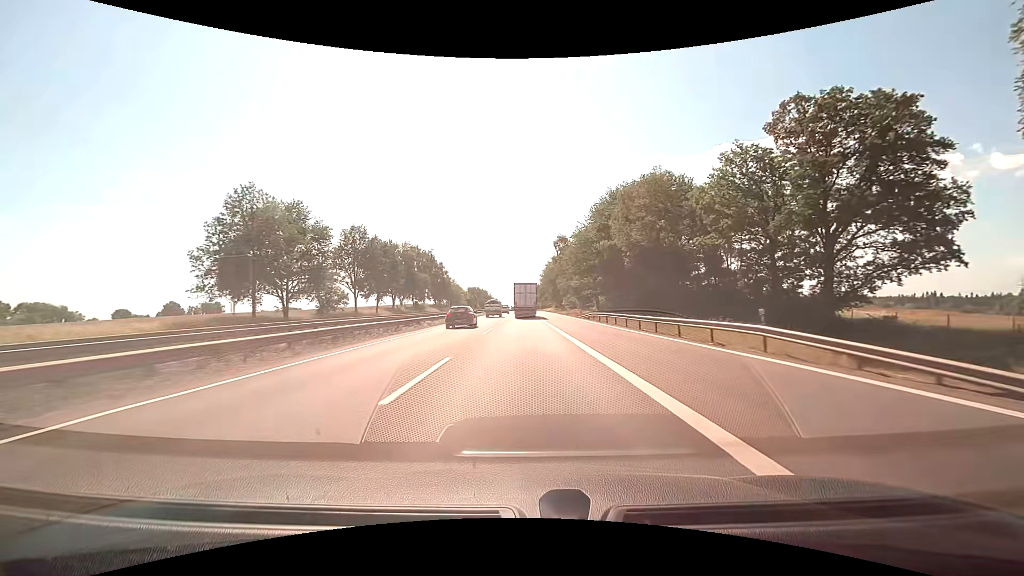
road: motorway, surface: asphalt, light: Day
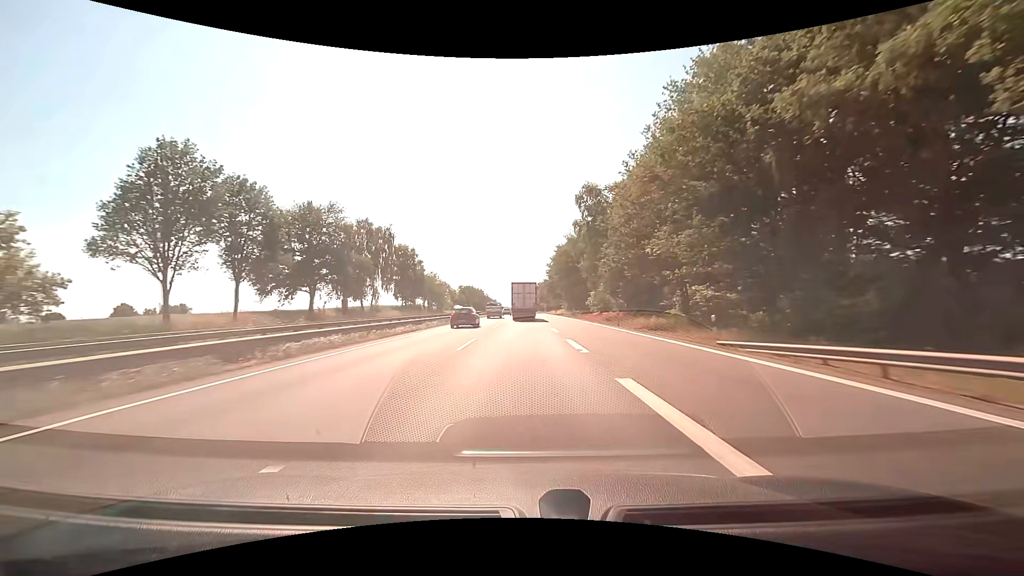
(0.0, +45.6) m; 0°
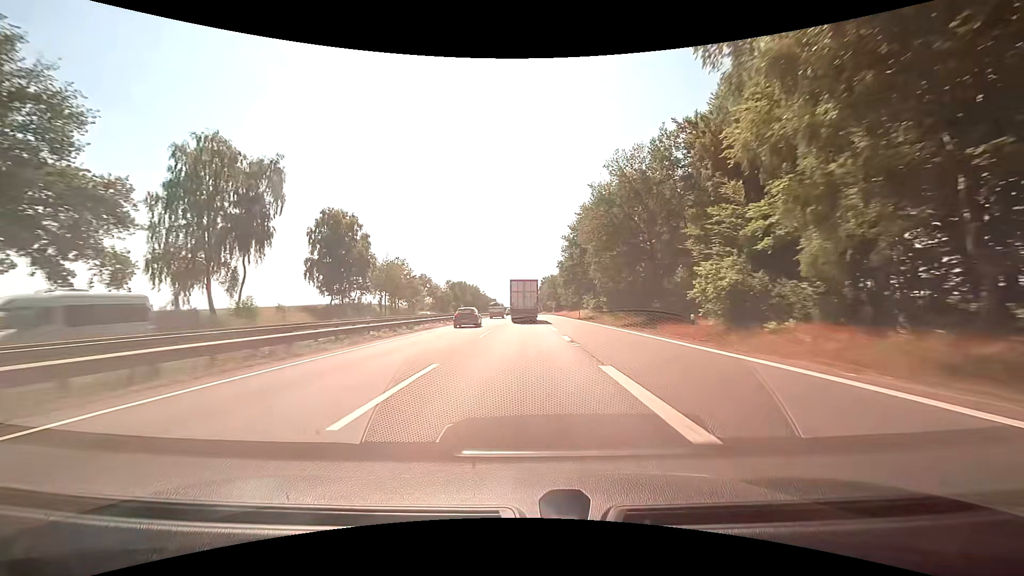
(-0.2, +46.9) m; -1°
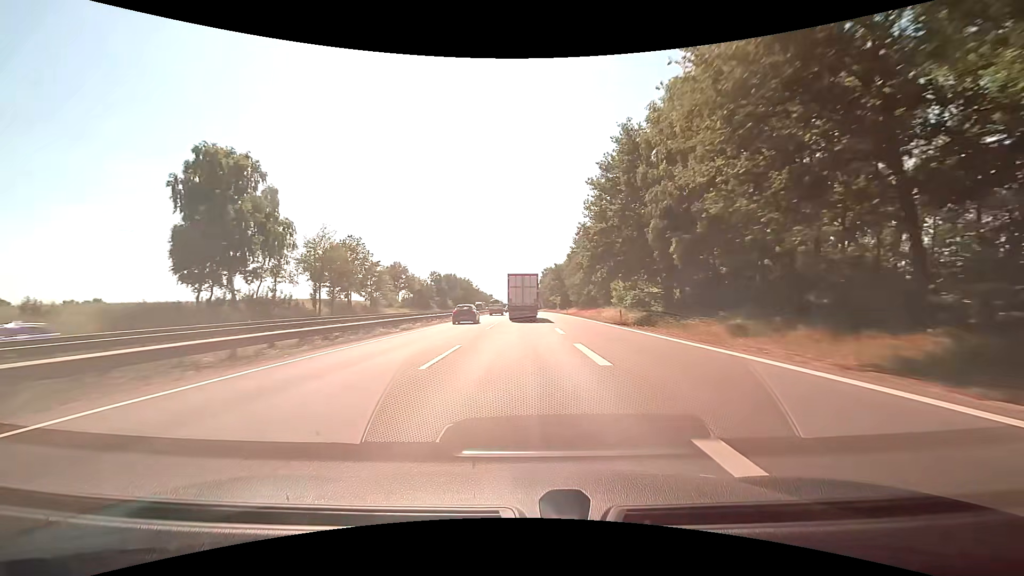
(+0.1, +31.2) m; 0°
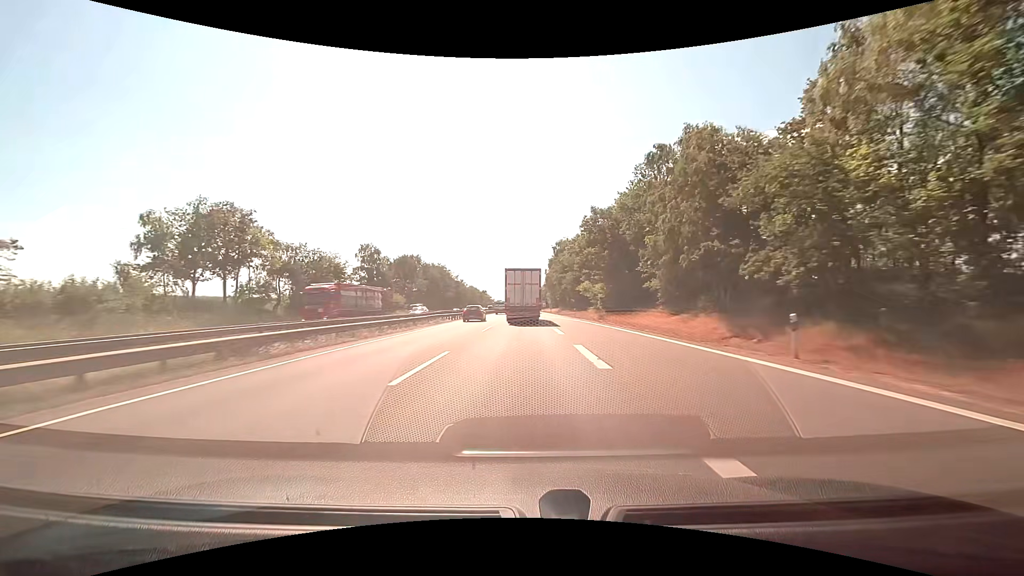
(+0.1, +74.4) m; 0°
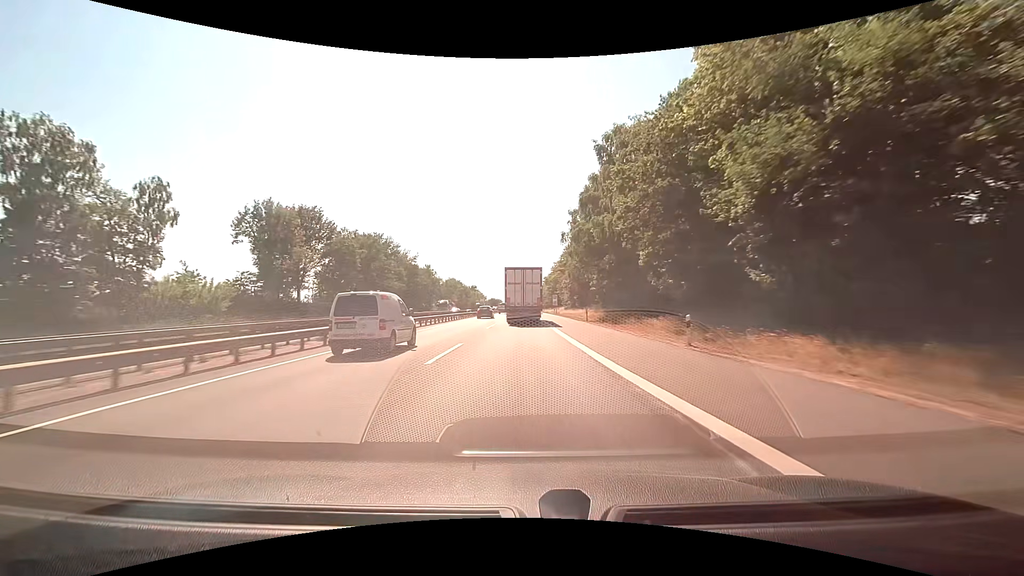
(-0.2, +69.3) m; 0°
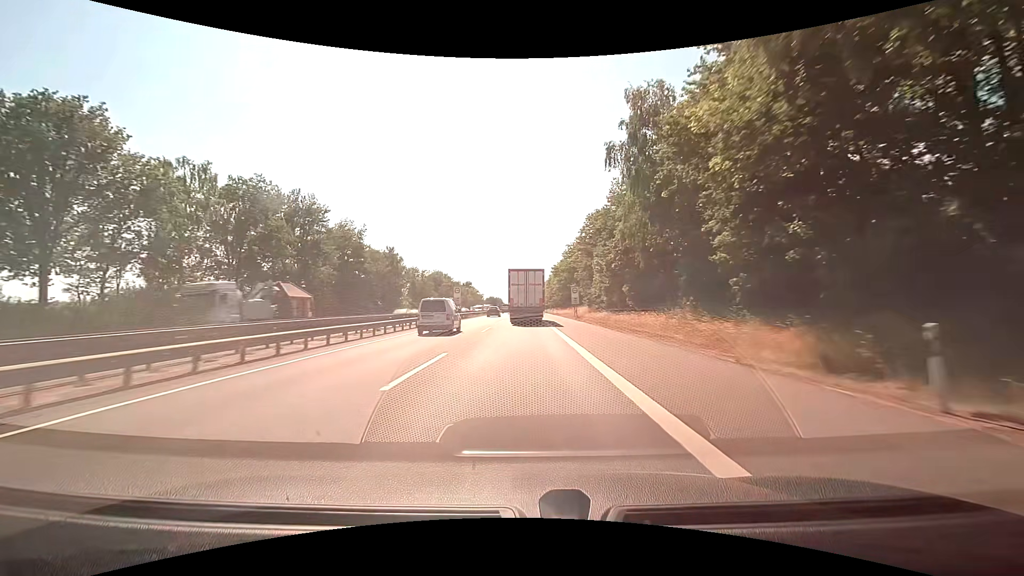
(+0.1, +39.8) m; 0°
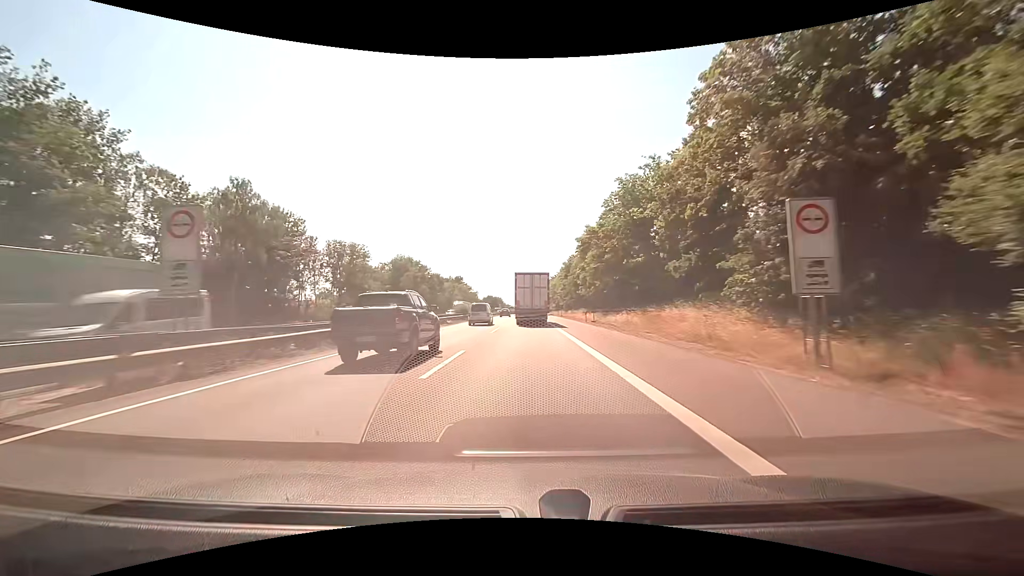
(-0.3, +53.1) m; 0°
(0, +10) (0, +20) (0, +30) (0, +40) (0, +50) (-1, +60) (-1, +70) (-2, +80) (-2, +90) (-2, +100) m
